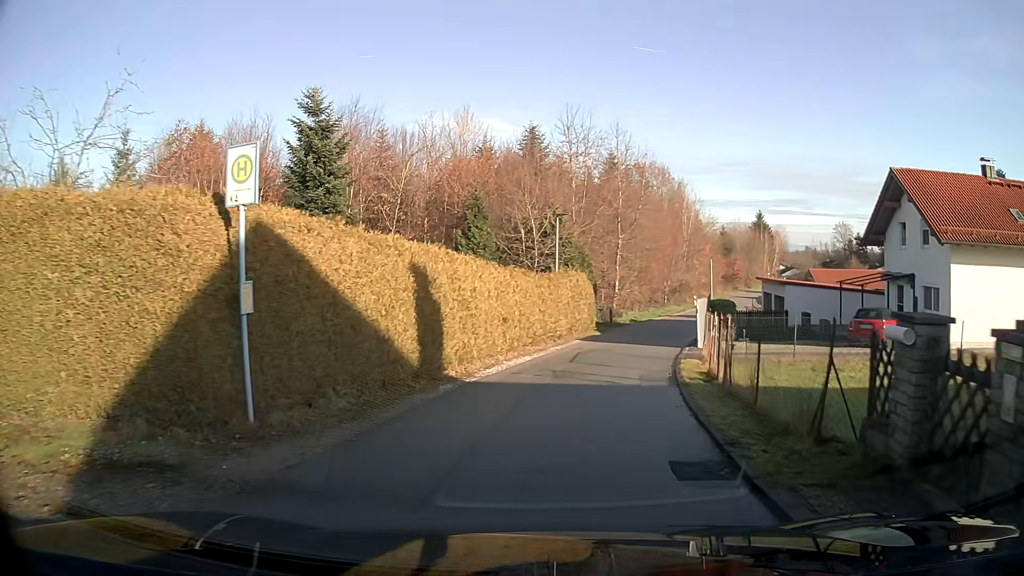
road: residential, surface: asphalt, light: Day
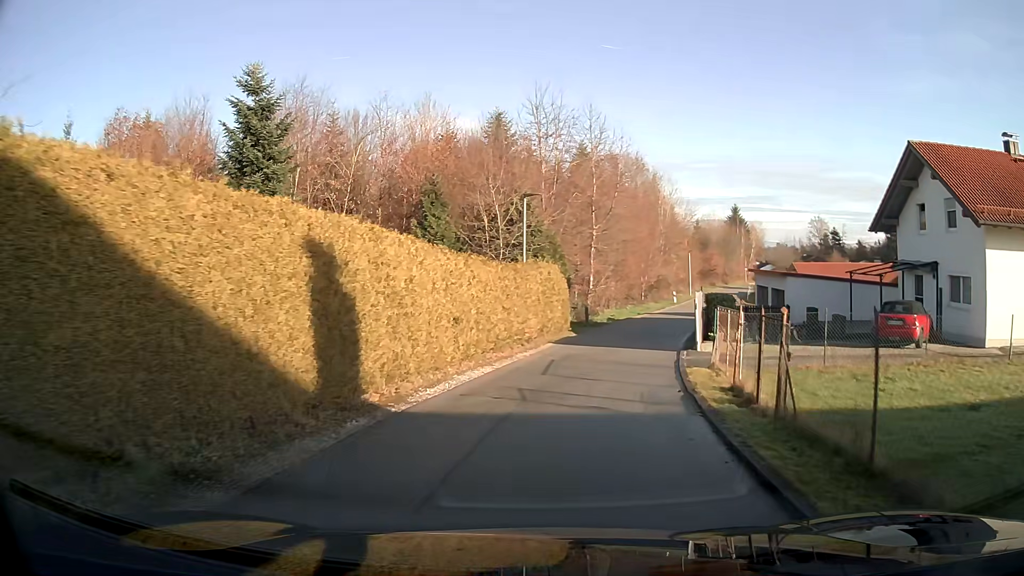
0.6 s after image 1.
(+0.1, +4.3) m; +3°
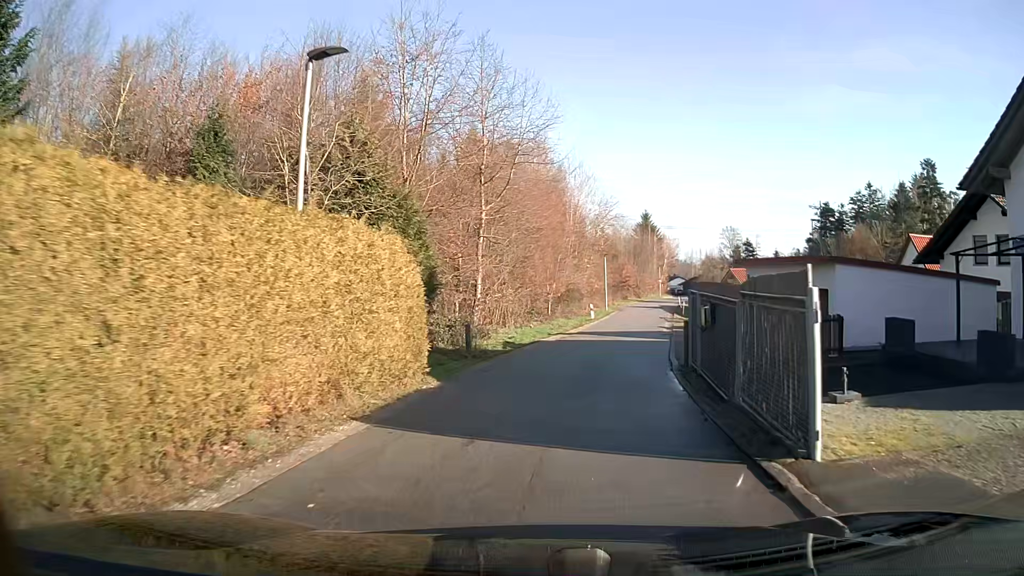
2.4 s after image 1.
(+1.1, +14.3) m; +9°
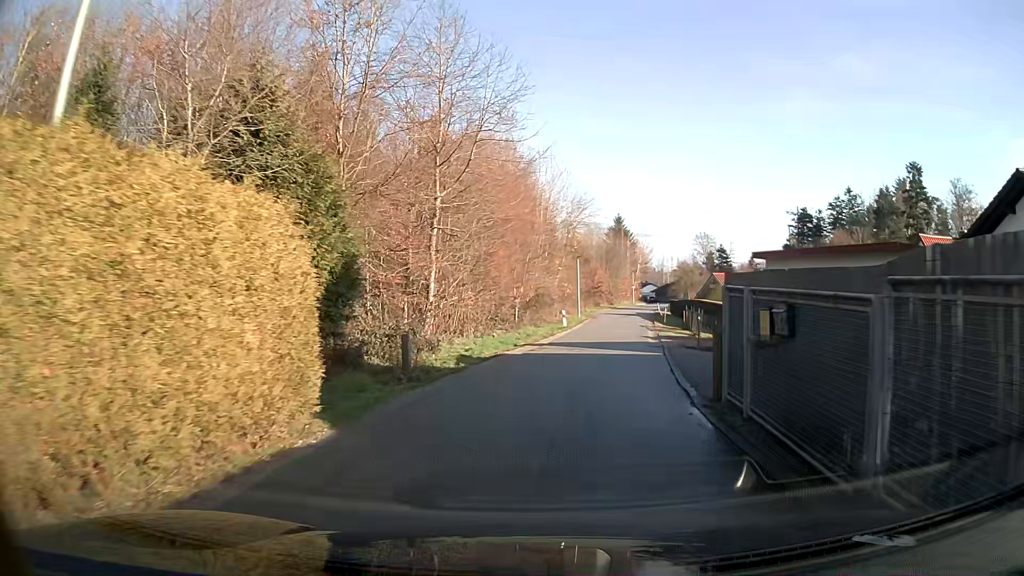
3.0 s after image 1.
(+0.1, +4.9) m; +3°
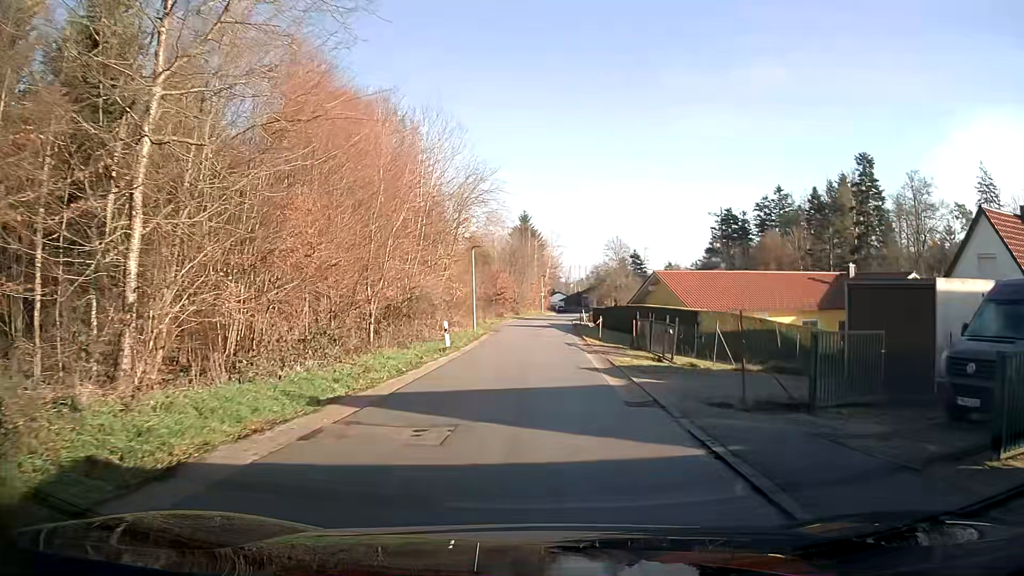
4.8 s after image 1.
(+1.1, +14.7) m; +7°
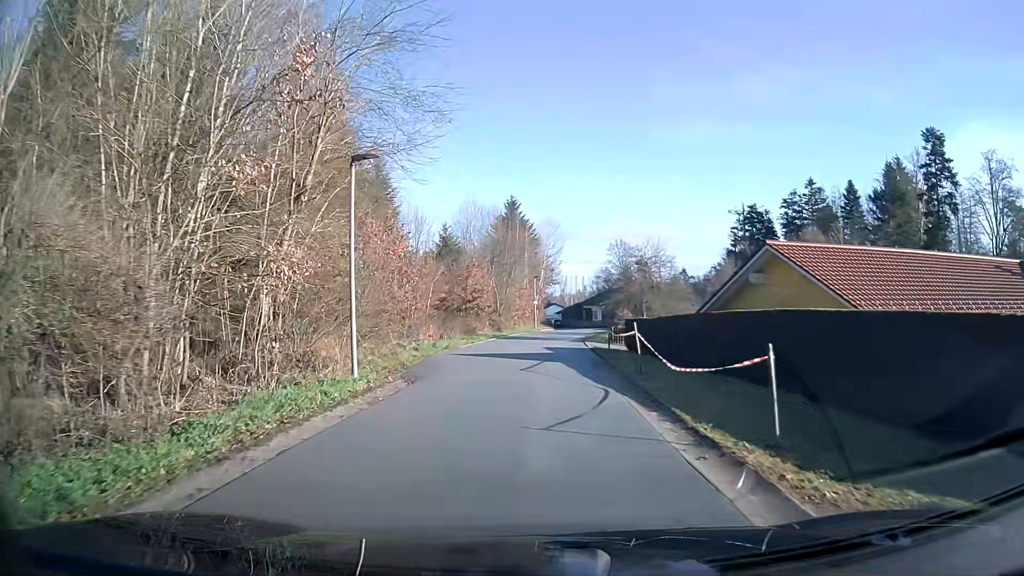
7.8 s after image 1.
(+0.3, +23.8) m; +1°
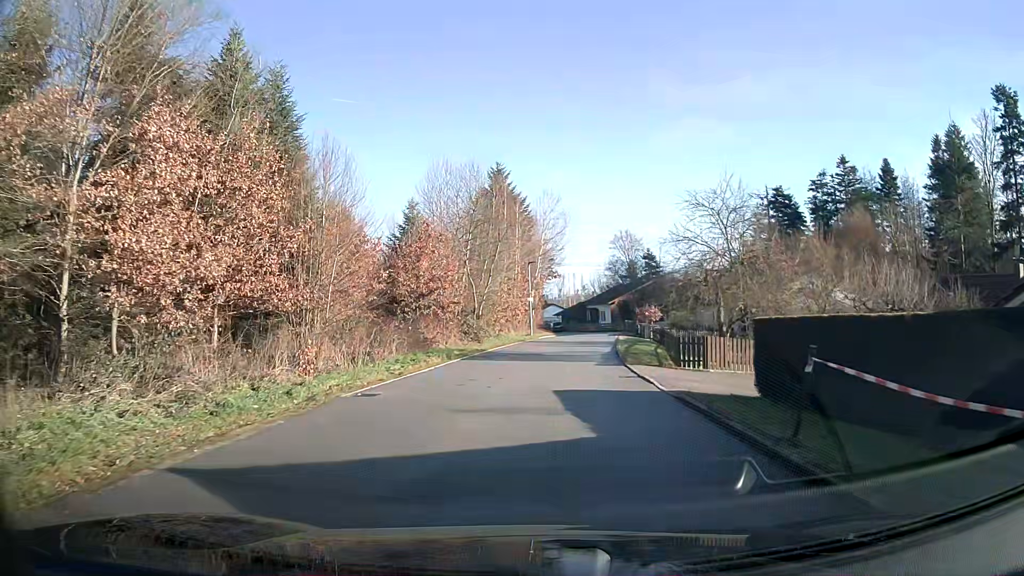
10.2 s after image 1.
(0.0, +18.6) m; +1°
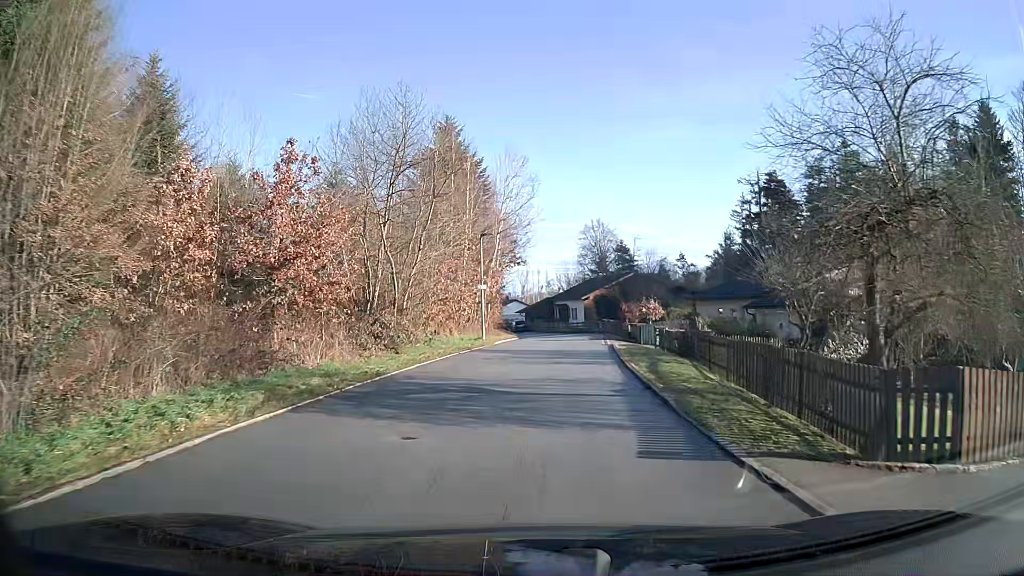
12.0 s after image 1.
(+0.3, +13.9) m; +3°
(0, +10) (+1, +20) (+2, +30) (+2, +40) (+3, +50) (+2, +60) (-1, +70) (-5, +79) (-10, +87) (-16, +95) m
